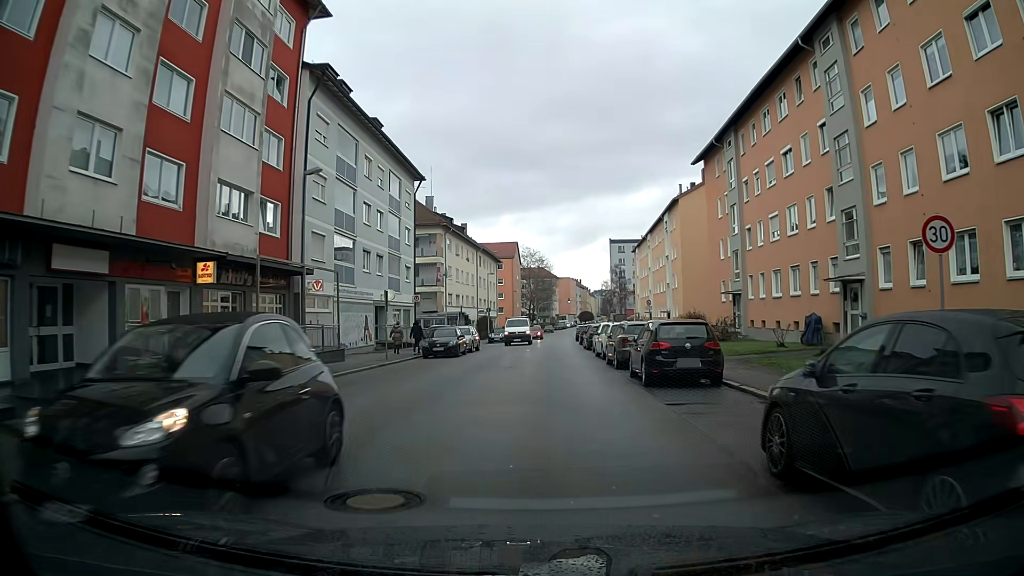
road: tertiary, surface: asphalt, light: Day
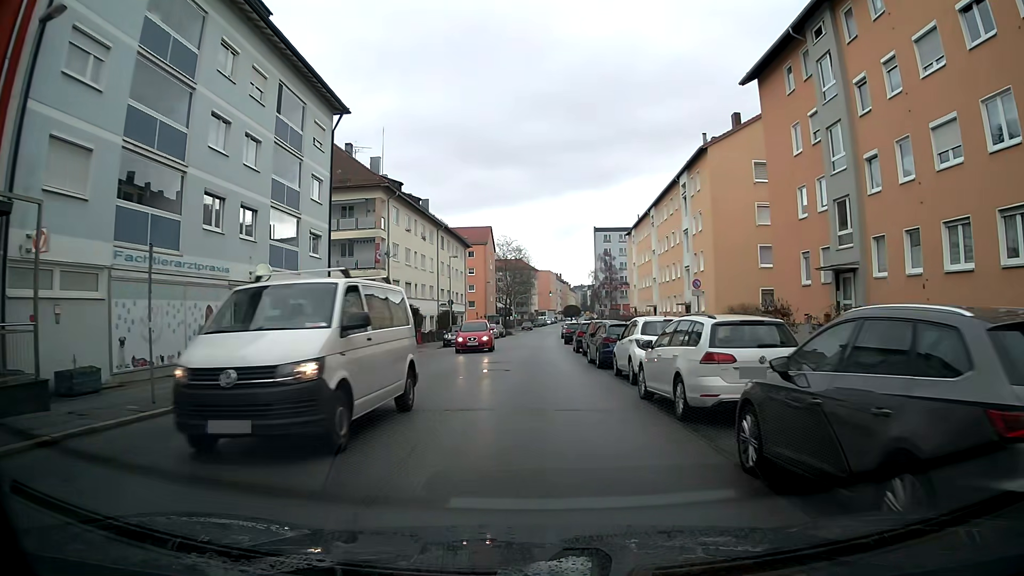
(+0.2, +17.3) m; +1°
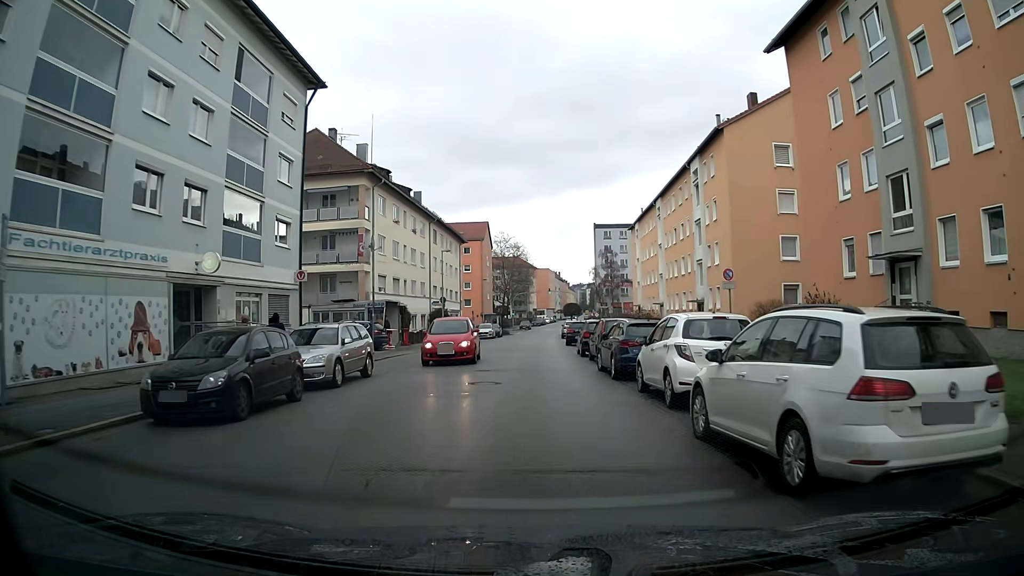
(0.0, +4.3) m; 0°
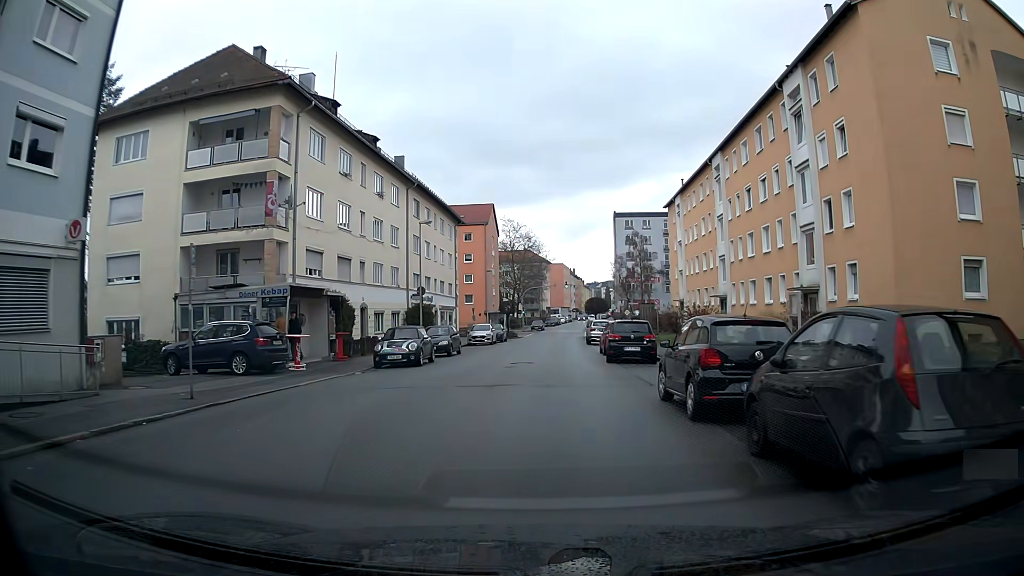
(-0.2, +17.4) m; -1°
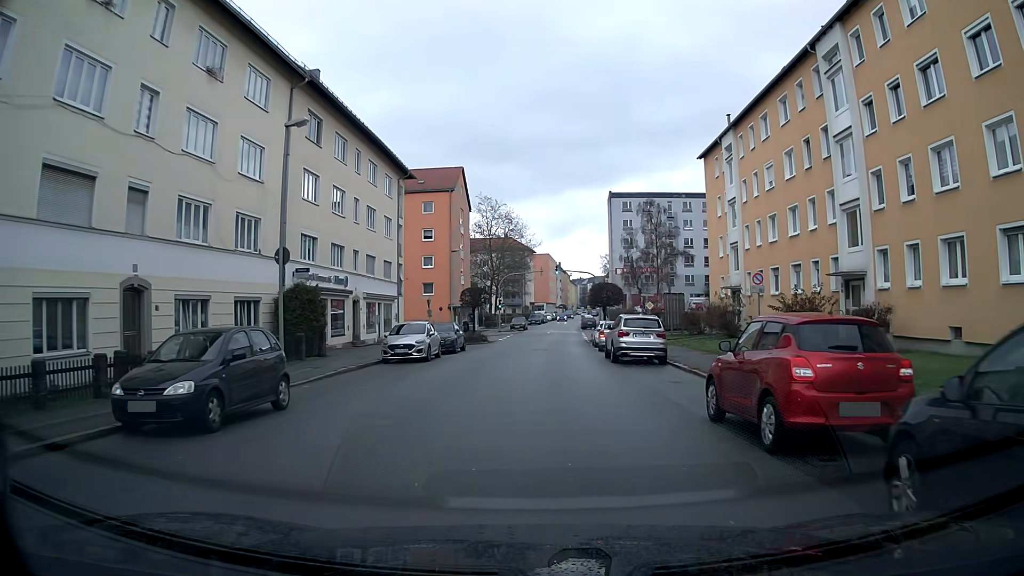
(+0.3, +22.0) m; +2°
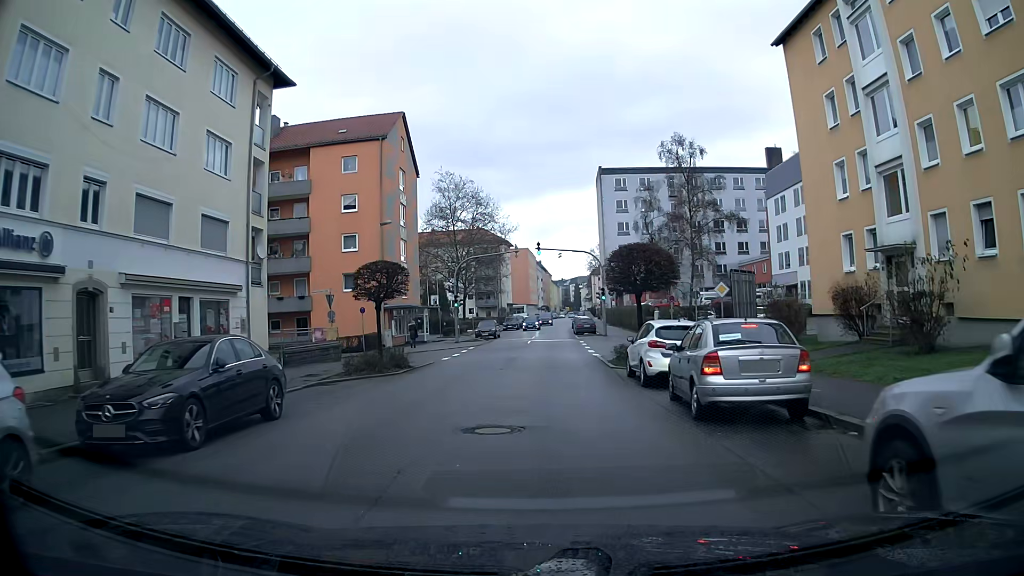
(+0.4, +22.4) m; +1°
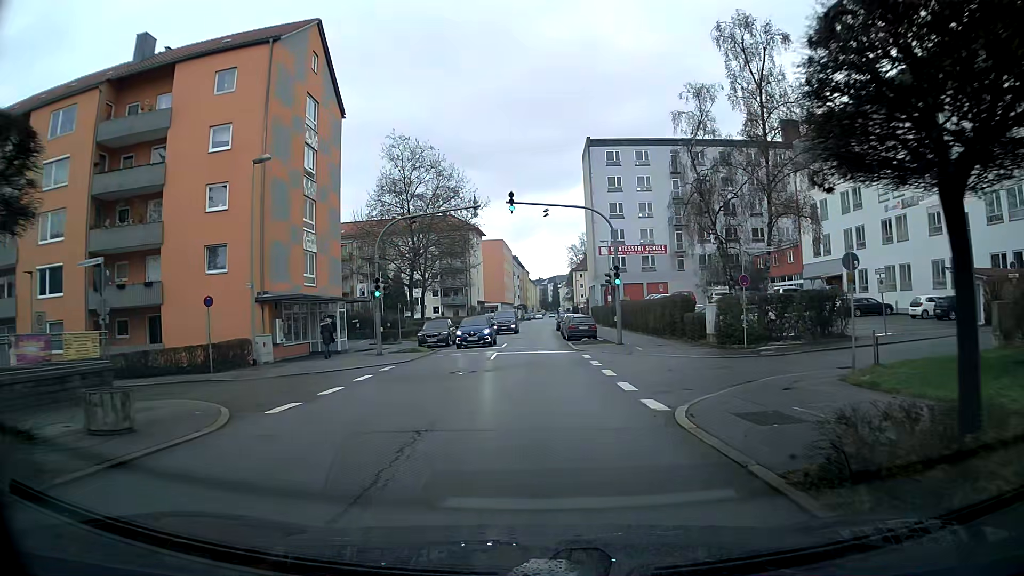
(+0.3, +18.1) m; +2°
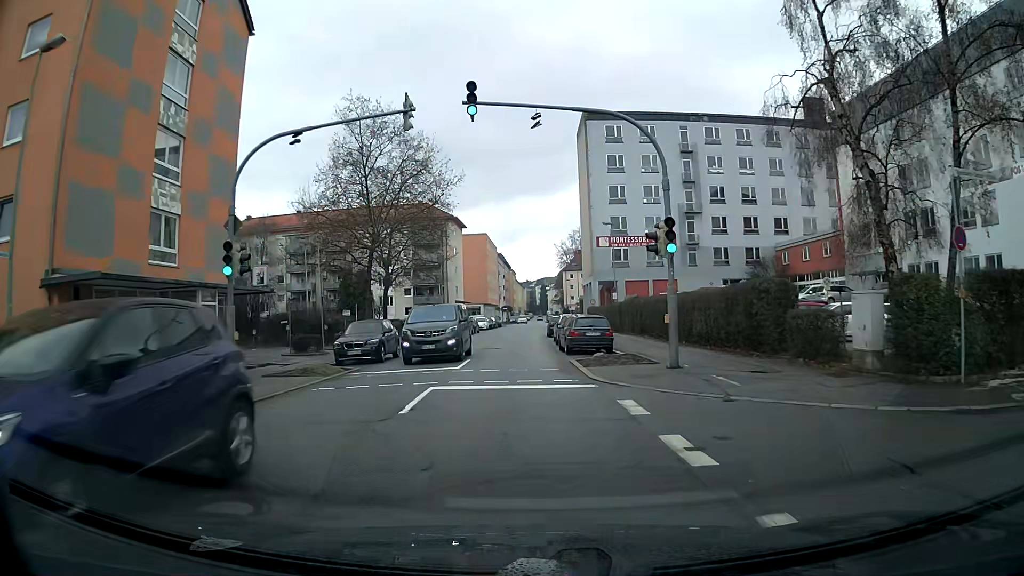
(+0.1, +13.6) m; +1°
(0, +10) (-1, +20) (-1, +30) (-1, +40) (-1, +50) (-1, +60) (-1, +70) (0, +80) (0, +90) (0, +100) m
